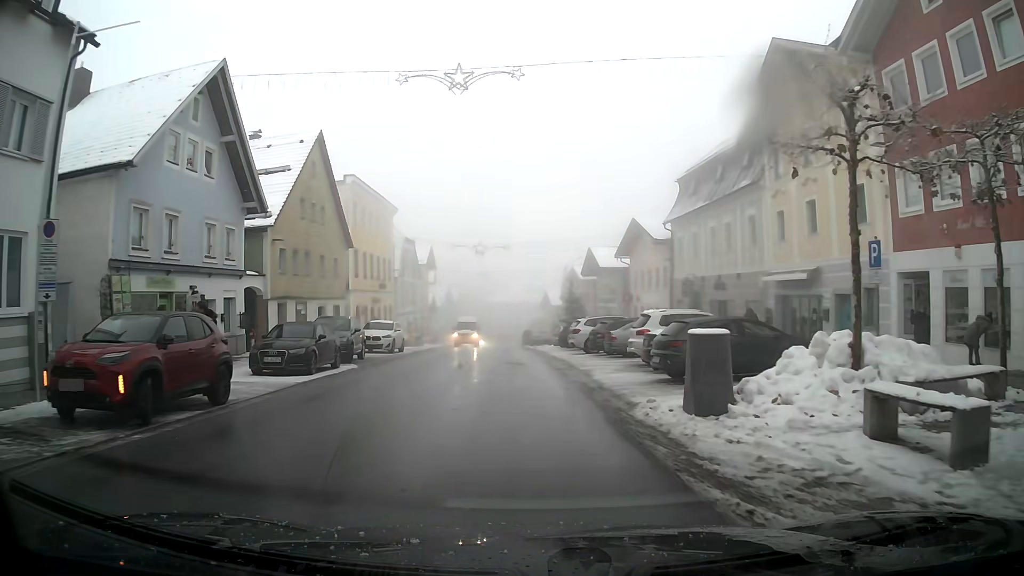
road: primary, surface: asphalt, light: Day
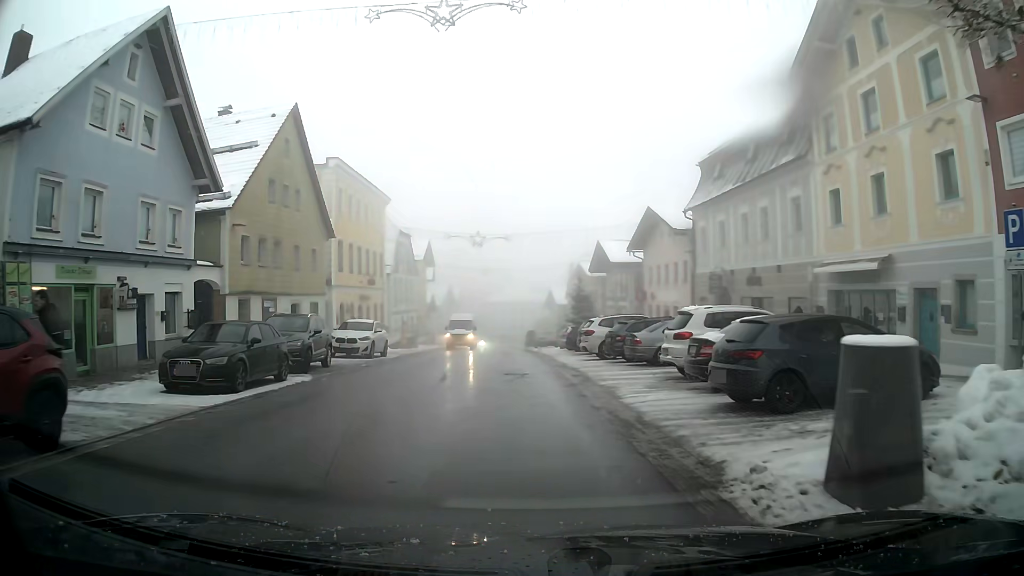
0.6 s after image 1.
(0.0, +4.9) m; 0°
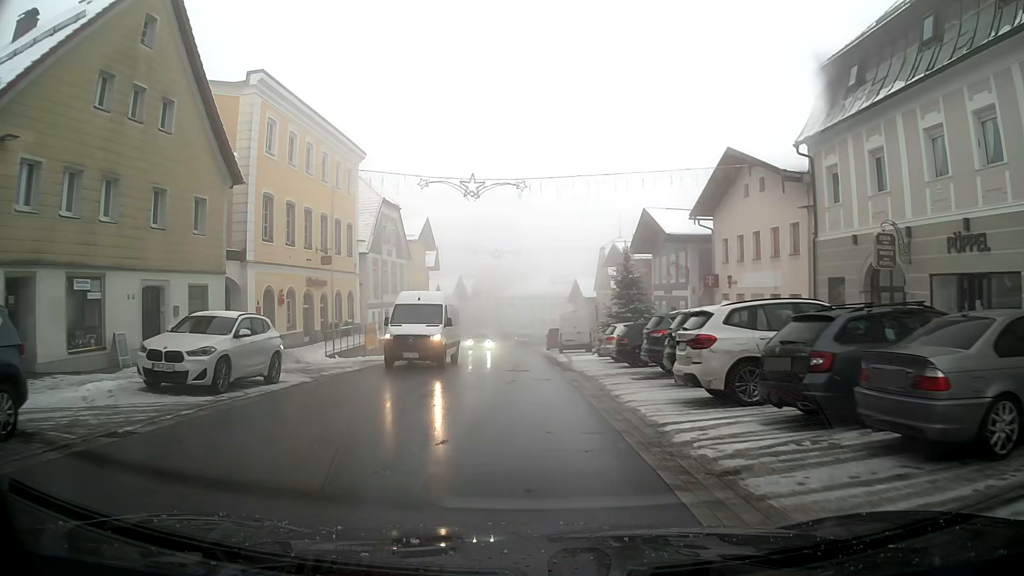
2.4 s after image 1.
(-0.2, +14.8) m; -2°
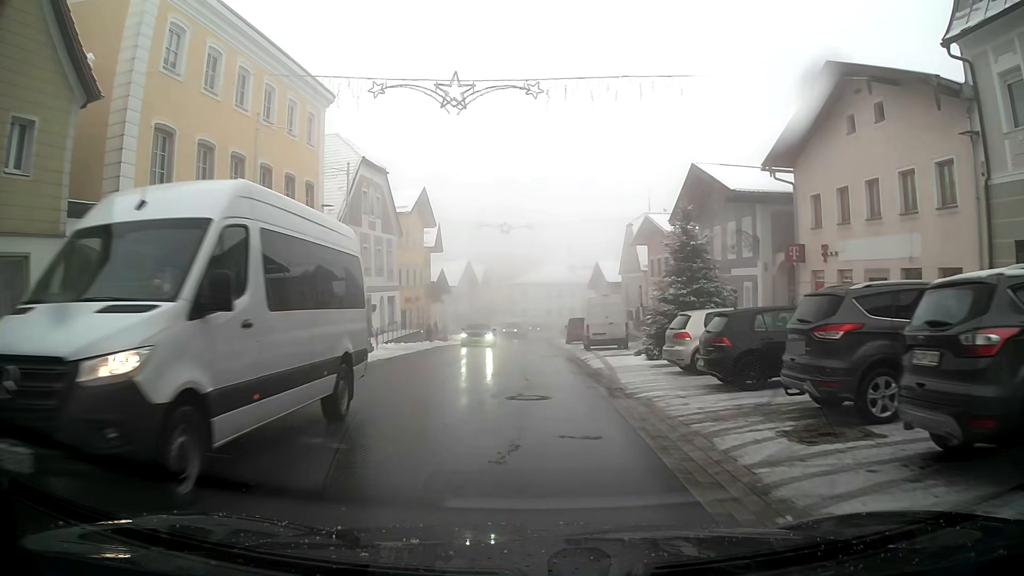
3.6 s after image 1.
(-0.1, +9.8) m; -1°
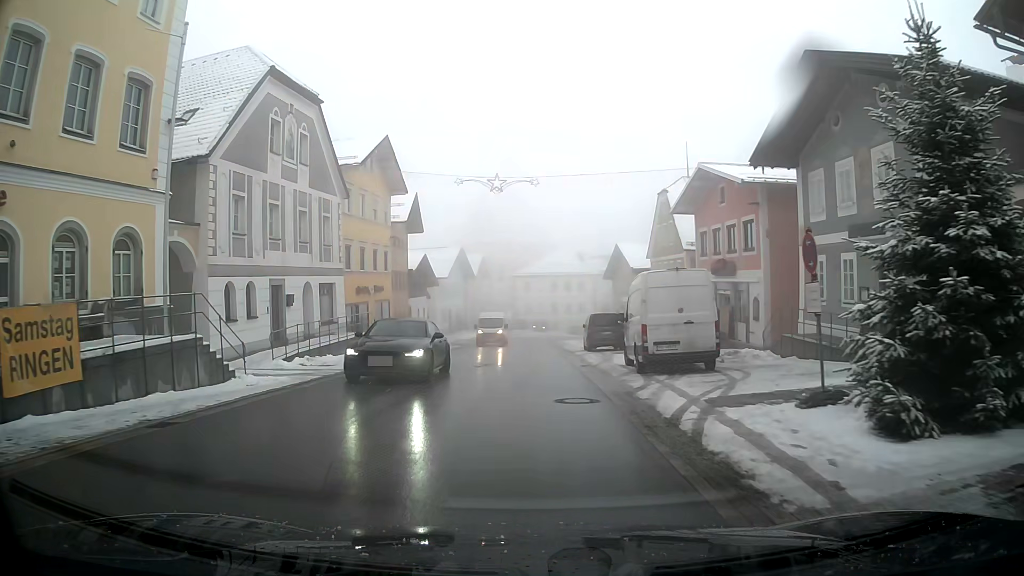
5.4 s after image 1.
(-0.1, +14.9) m; 0°
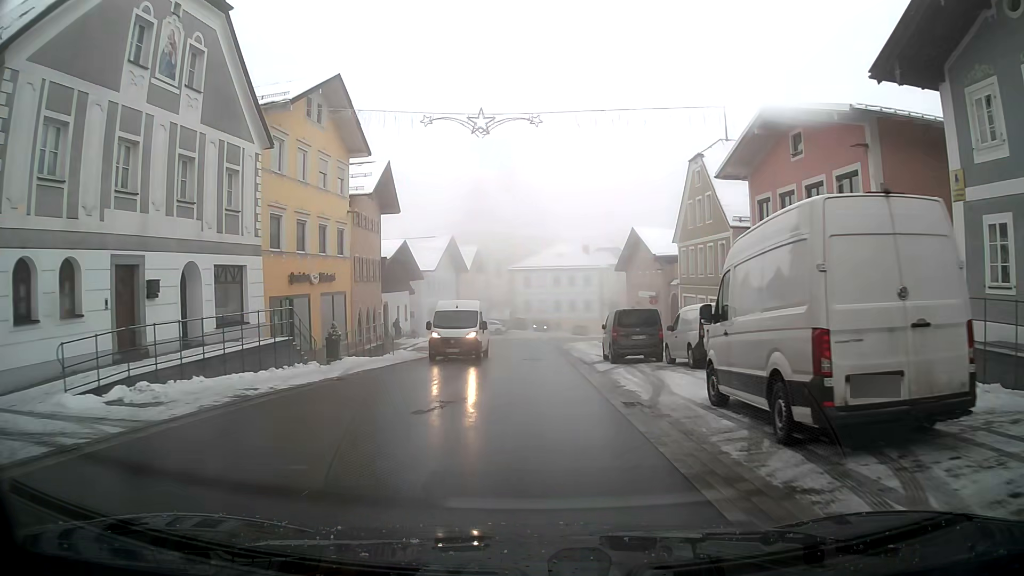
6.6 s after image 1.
(0.0, +10.2) m; 0°
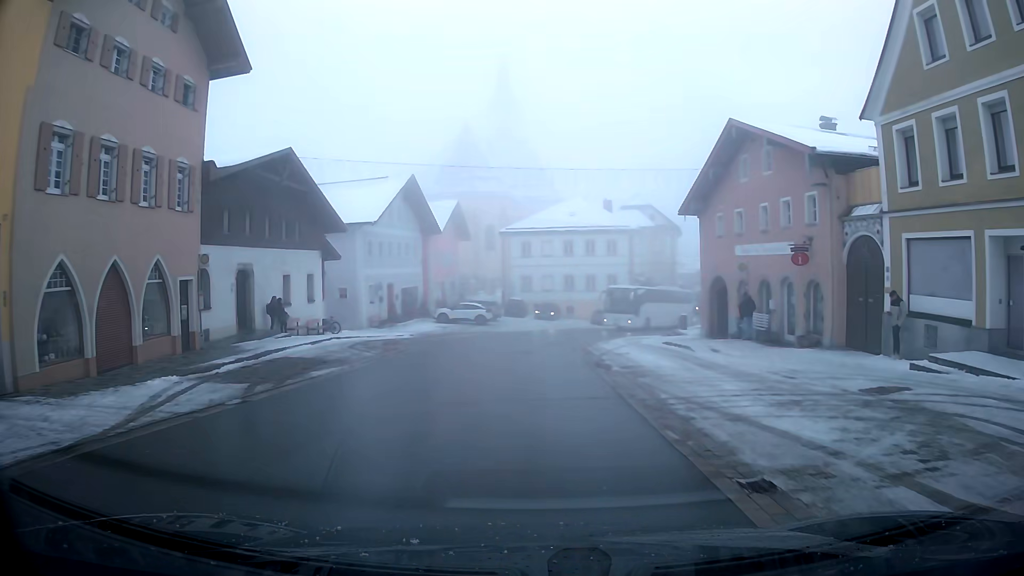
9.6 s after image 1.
(0.0, +26.3) m; 0°
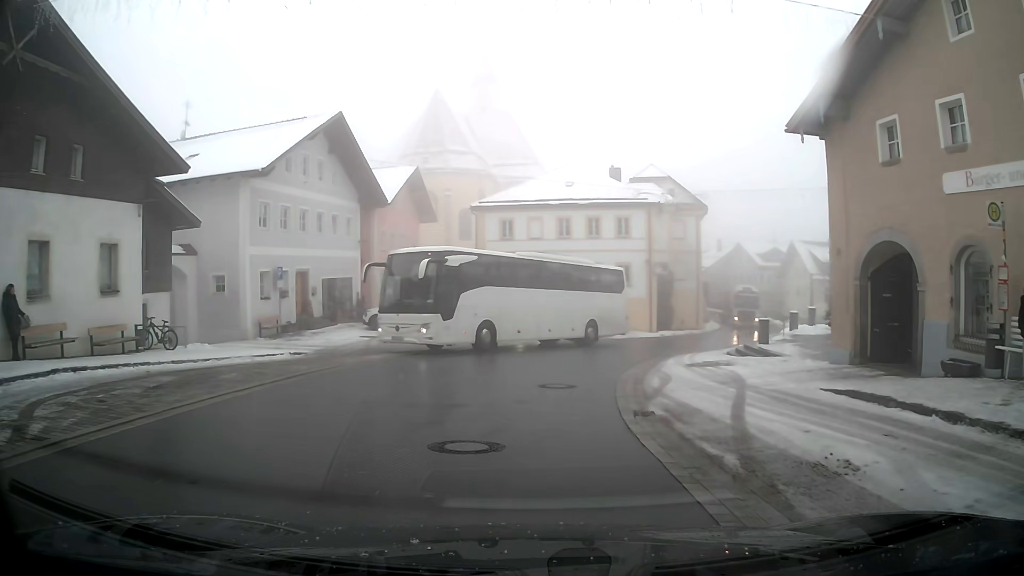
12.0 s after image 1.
(+0.2, +16.4) m; +2°
(0, +10) (+2, +20) (+6, +29) (+11, +38) (+16, +46) (+20, +56) (+22, +65) (+24, +75) (+25, +85) (+25, +95) m
